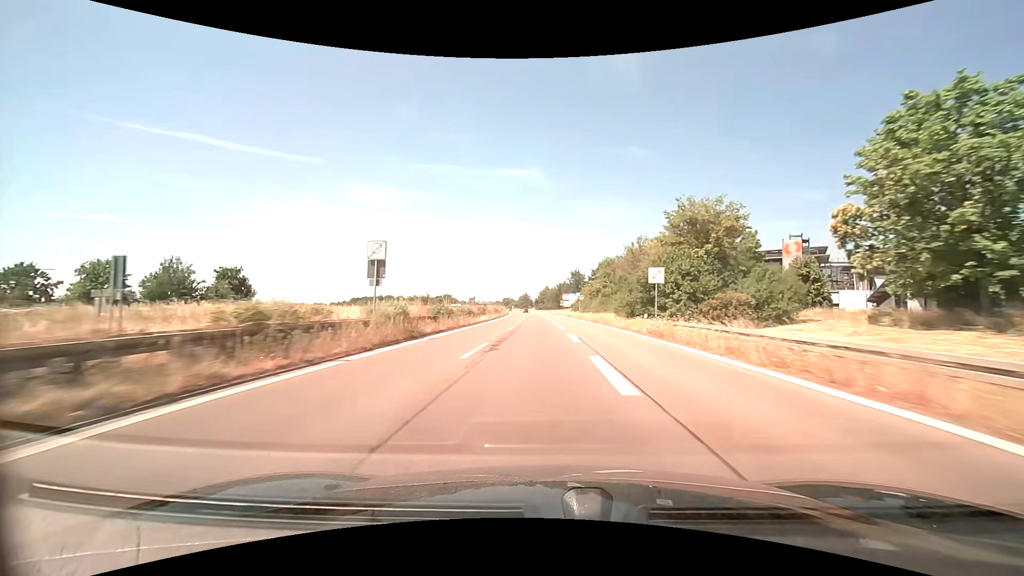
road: trunk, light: Day
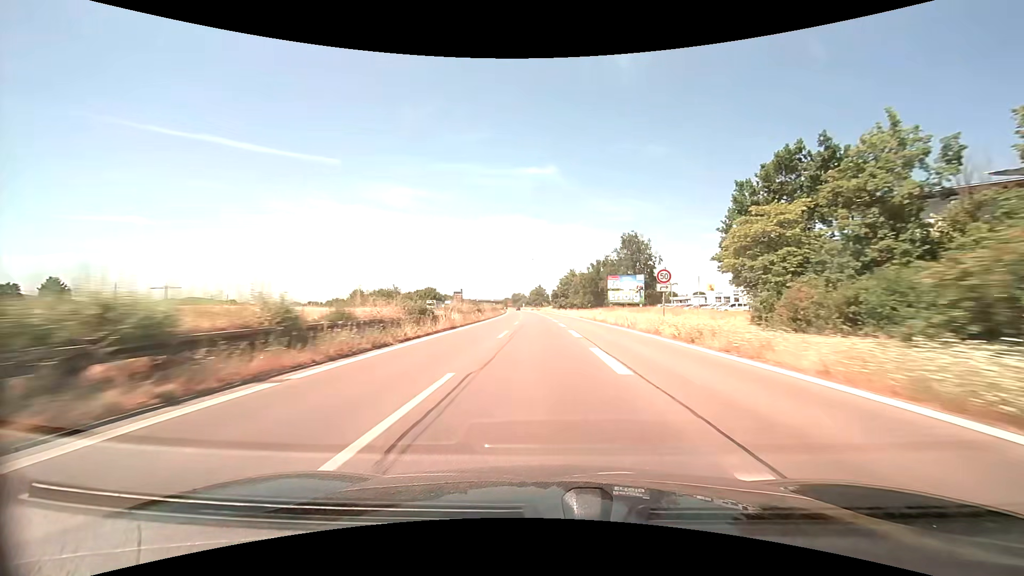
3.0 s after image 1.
(-1.9, +81.5) m; -2°
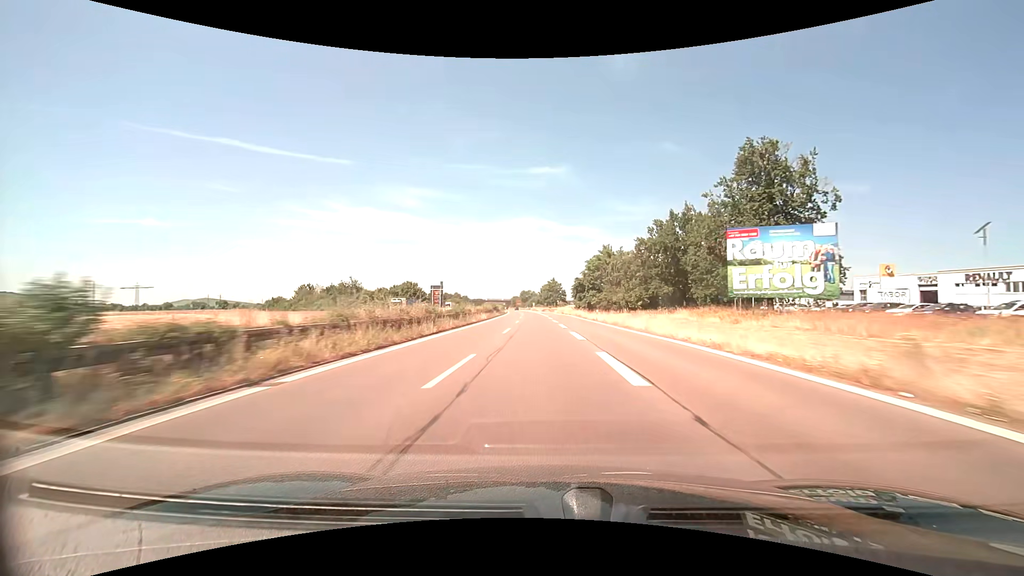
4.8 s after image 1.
(-0.6, +49.5) m; -1°
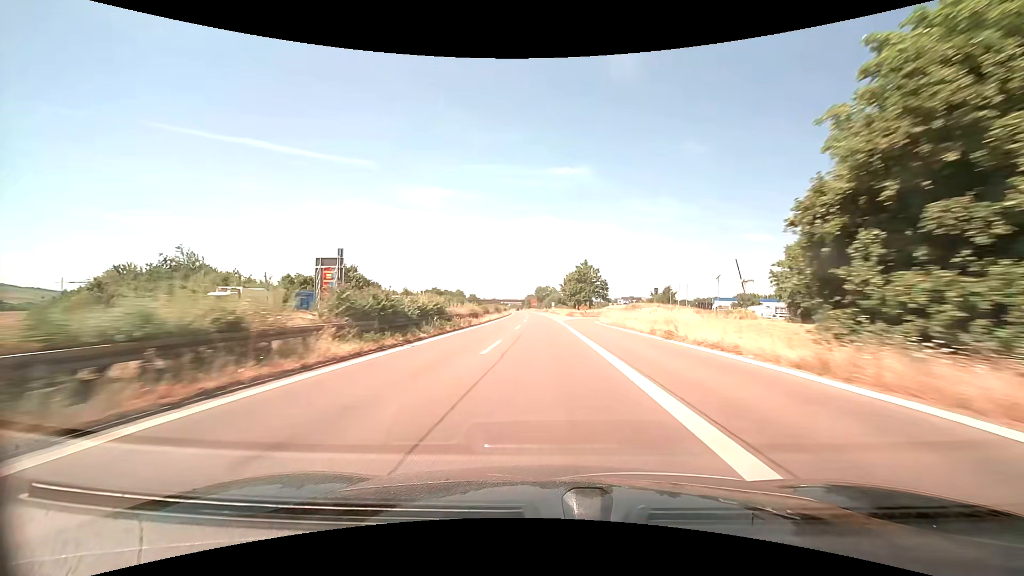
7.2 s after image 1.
(-1.3, +65.5) m; -3°
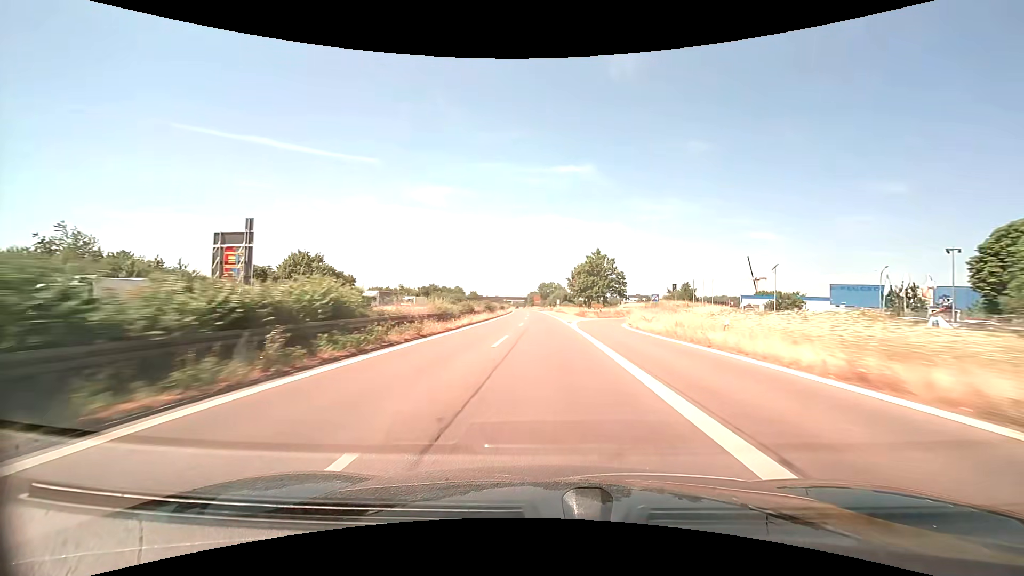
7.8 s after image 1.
(0.0, +16.3) m; 0°
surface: asphalt
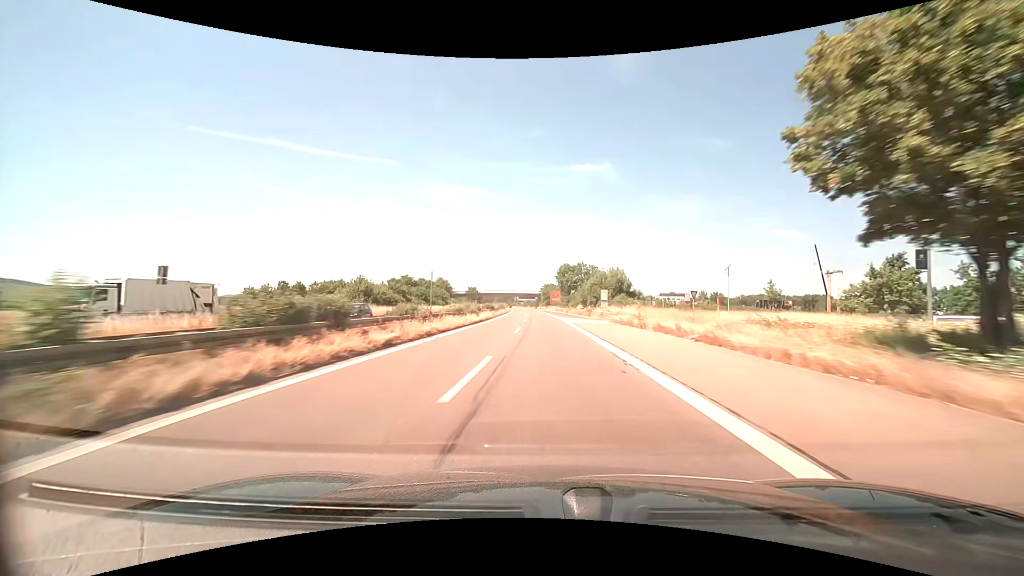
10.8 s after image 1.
(-1.5, +81.5) m; -2°
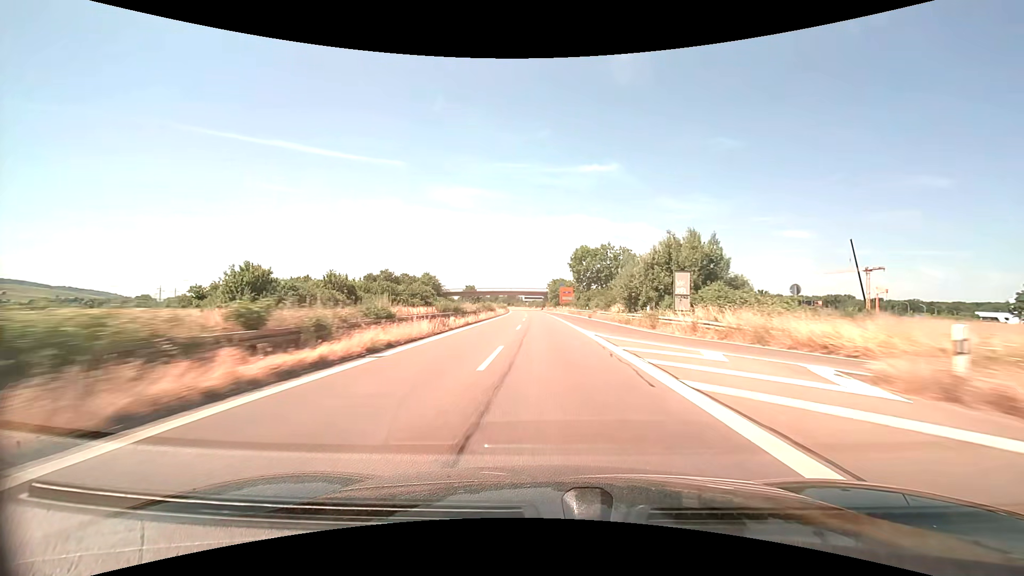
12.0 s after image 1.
(-0.2, +32.5) m; -1°
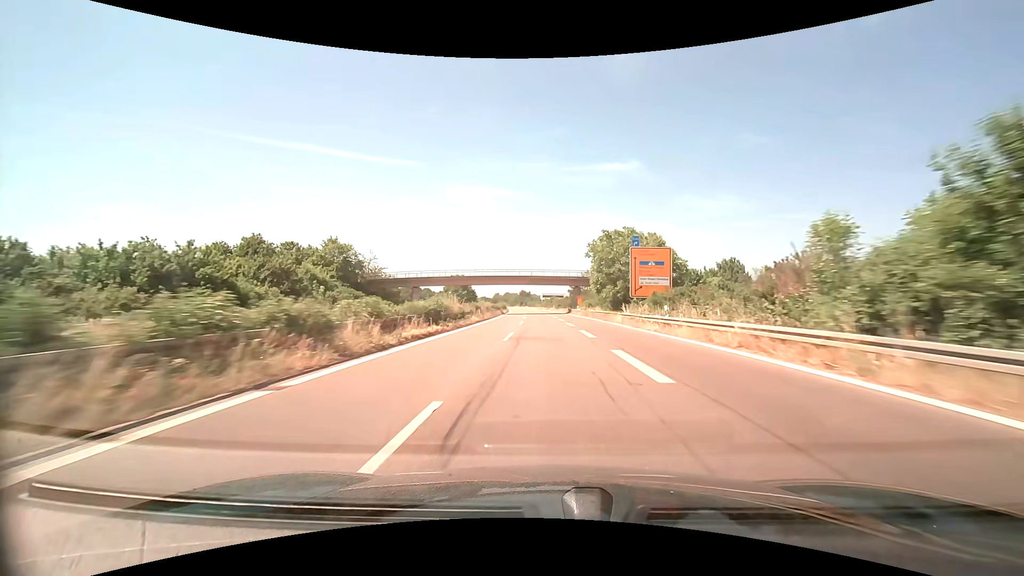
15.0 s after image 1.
(-1.7, +81.4) m; -2°
(0, +10) (0, +20) (0, +30) (0, +40) (-1, +50) (-1, +60) (-1, +70) (-2, +80) (-2, +90) (-3, +100) m
